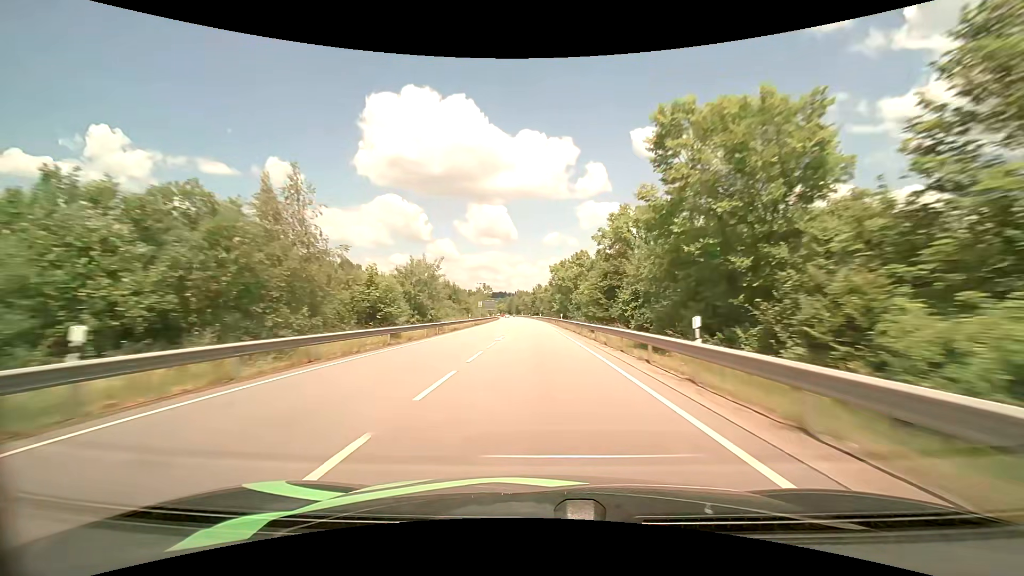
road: primary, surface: asphalt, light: Day
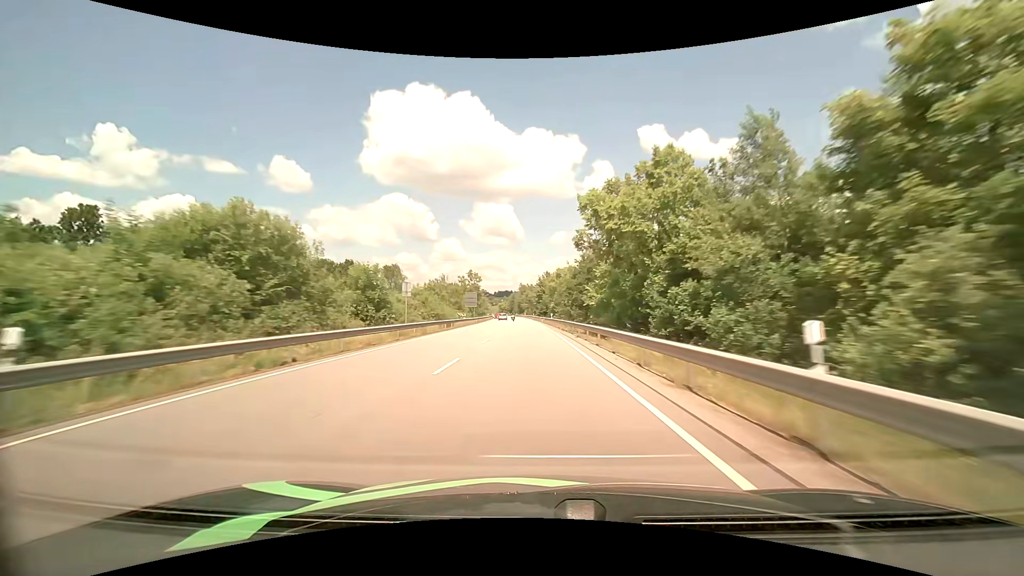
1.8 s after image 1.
(-0.4, +48.8) m; -1°
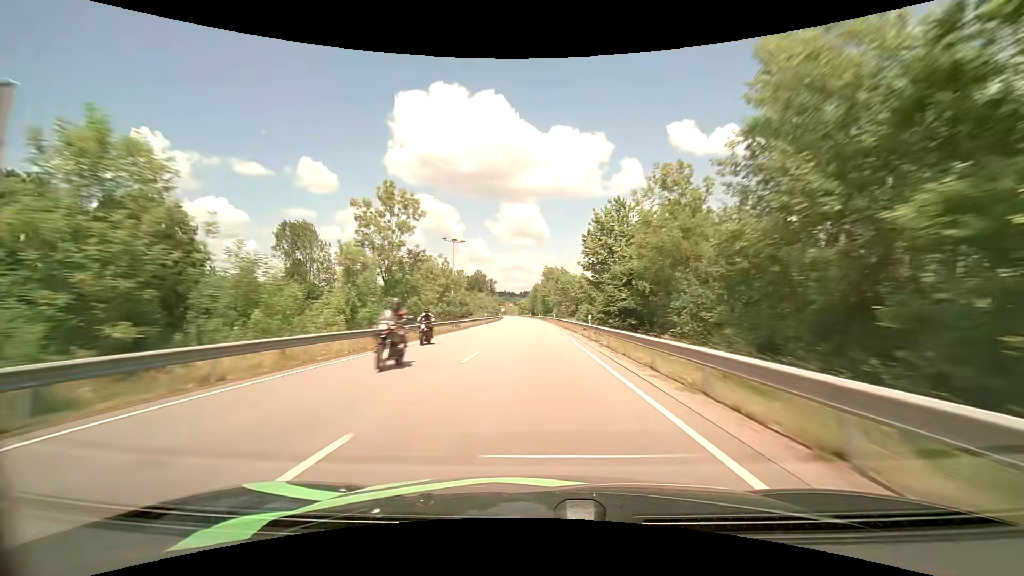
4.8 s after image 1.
(-2.5, +80.5) m; -3°
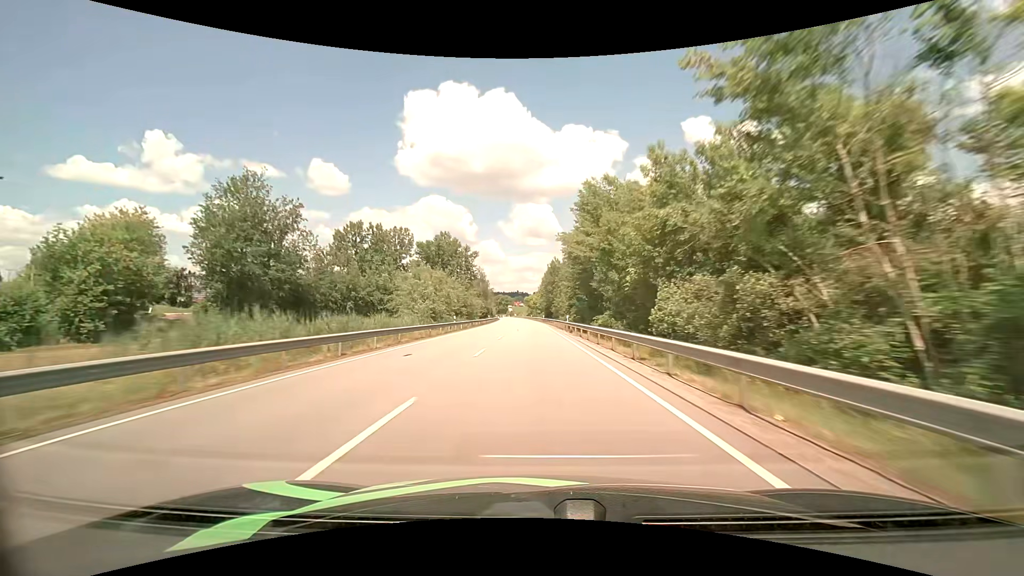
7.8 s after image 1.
(-1.1, +81.5) m; -2°
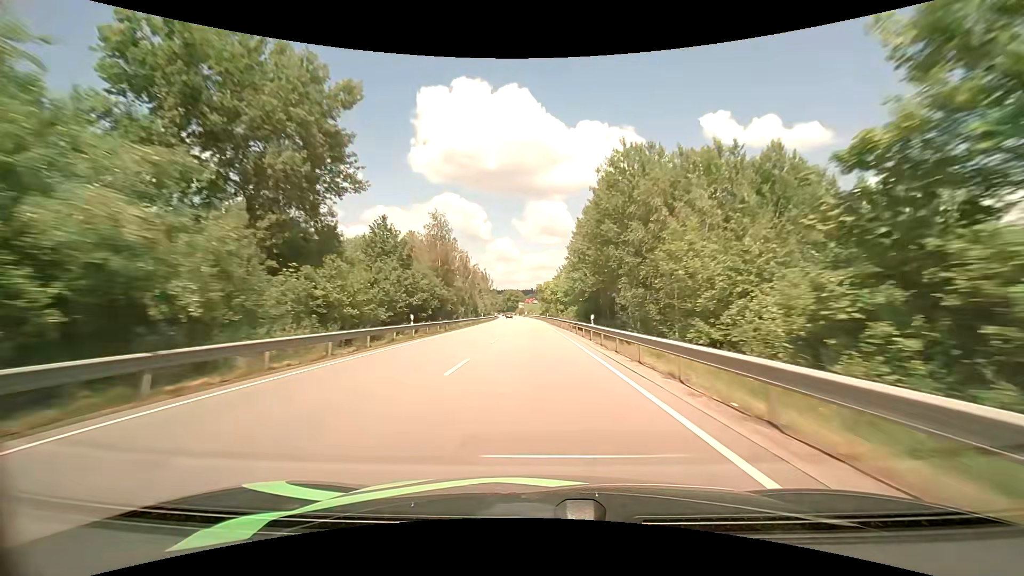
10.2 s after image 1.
(-1.0, +65.1) m; -2°
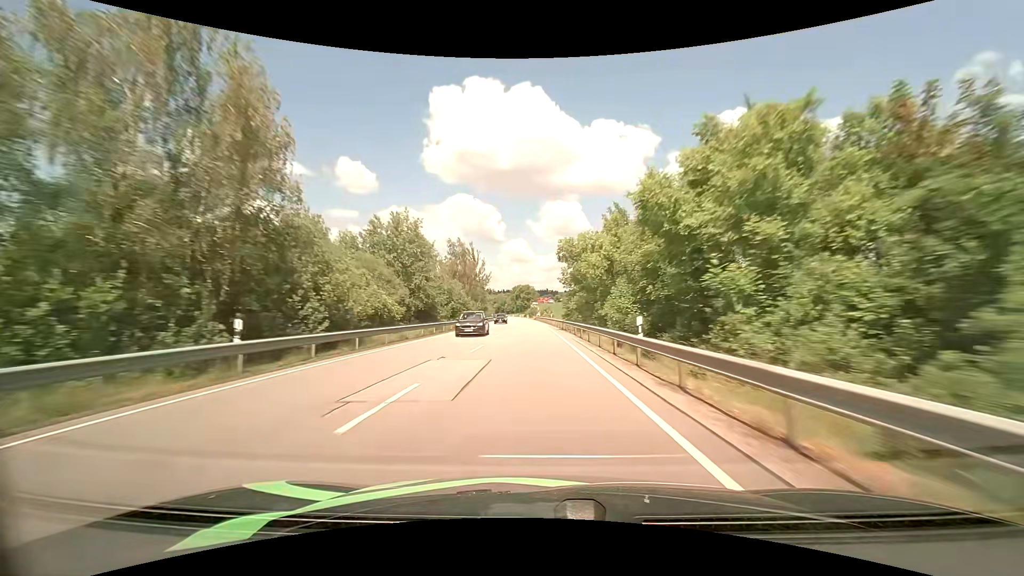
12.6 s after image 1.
(-0.7, +65.1) m; -2°
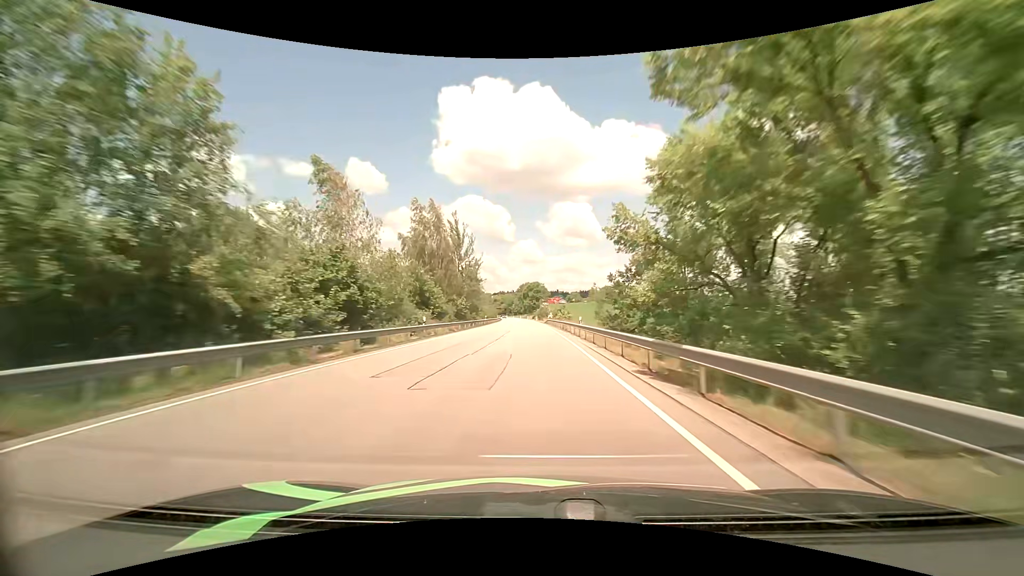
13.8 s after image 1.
(-0.3, +32.6) m; -1°
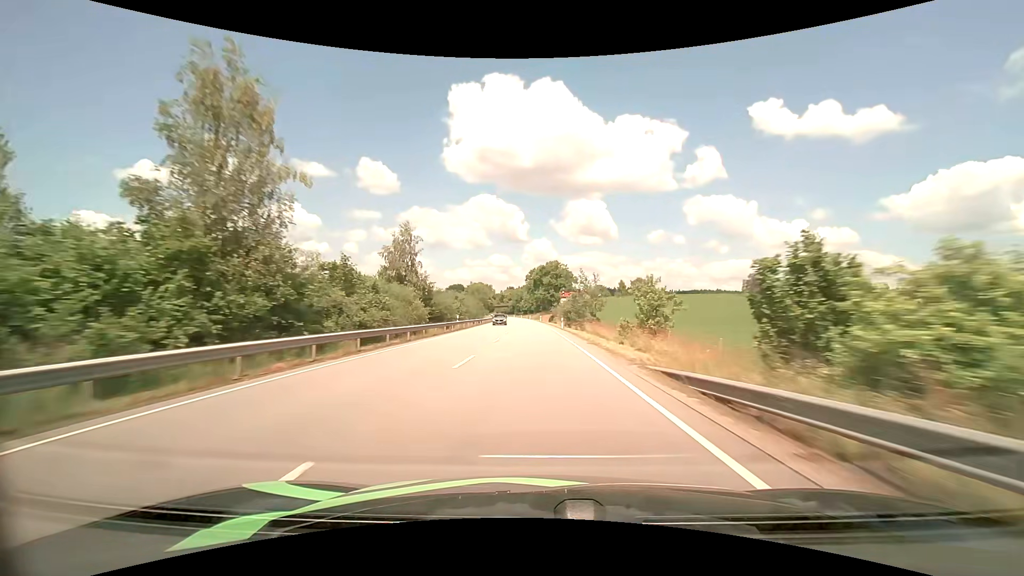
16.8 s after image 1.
(-1.2, +80.5) m; -2°
(0, +10) (0, +20) (0, +30) (0, +40) (-1, +50) (-1, +60) (-1, +70) (-2, +80) (-2, +90) (-2, +100) m
